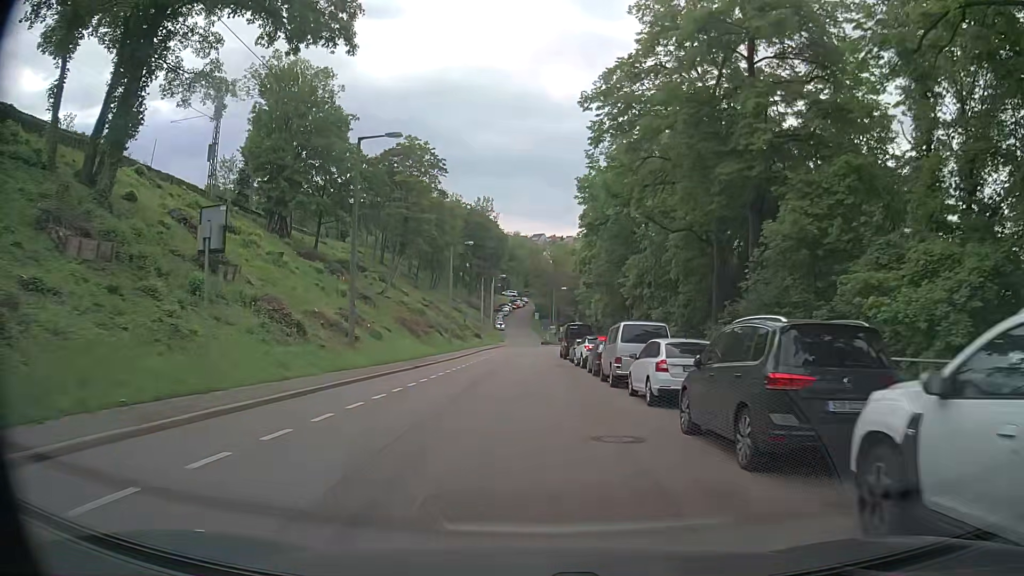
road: secondary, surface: asphalt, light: Day
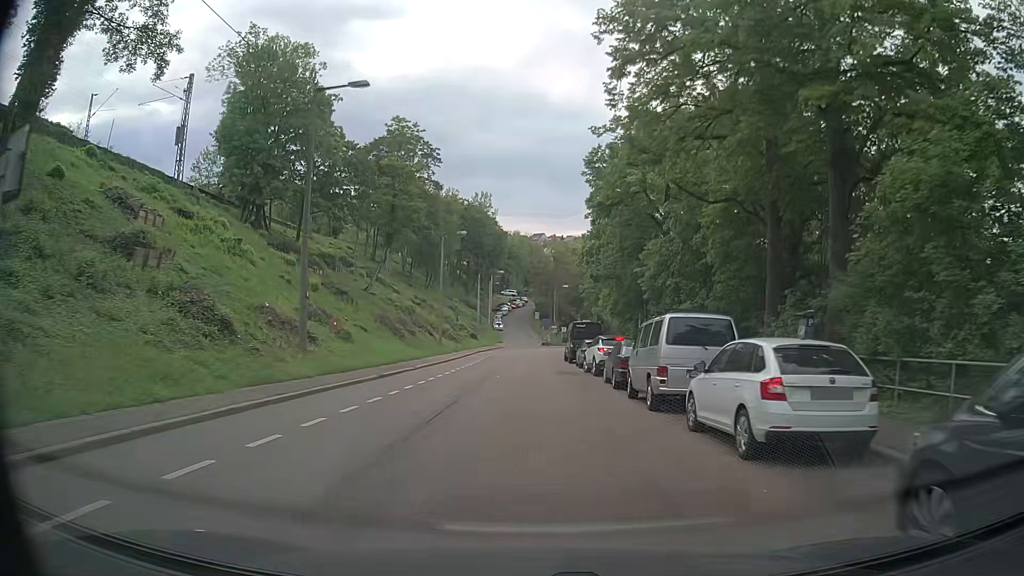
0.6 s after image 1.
(0.0, +6.5) m; 0°
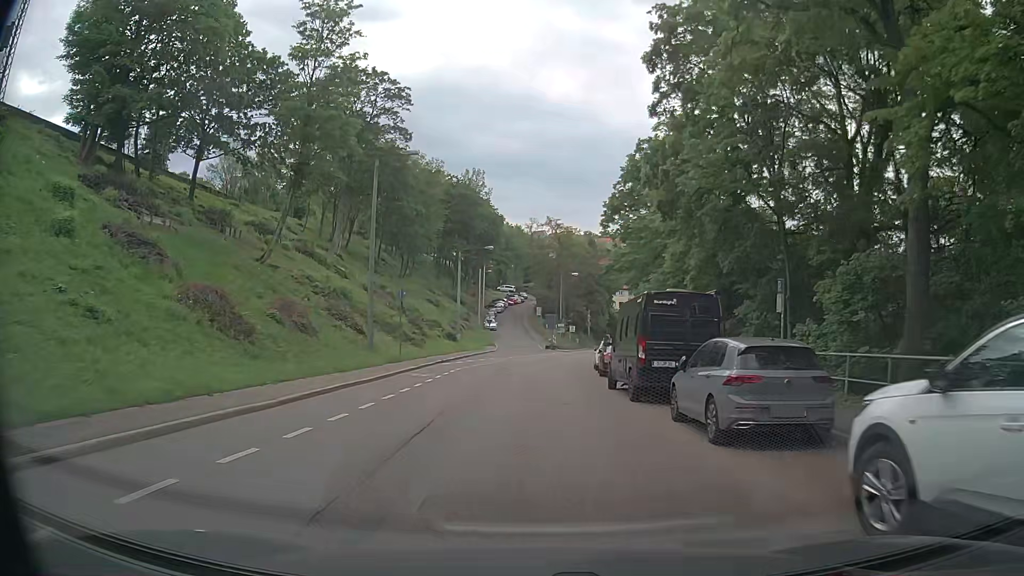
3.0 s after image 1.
(0.0, +25.0) m; 0°
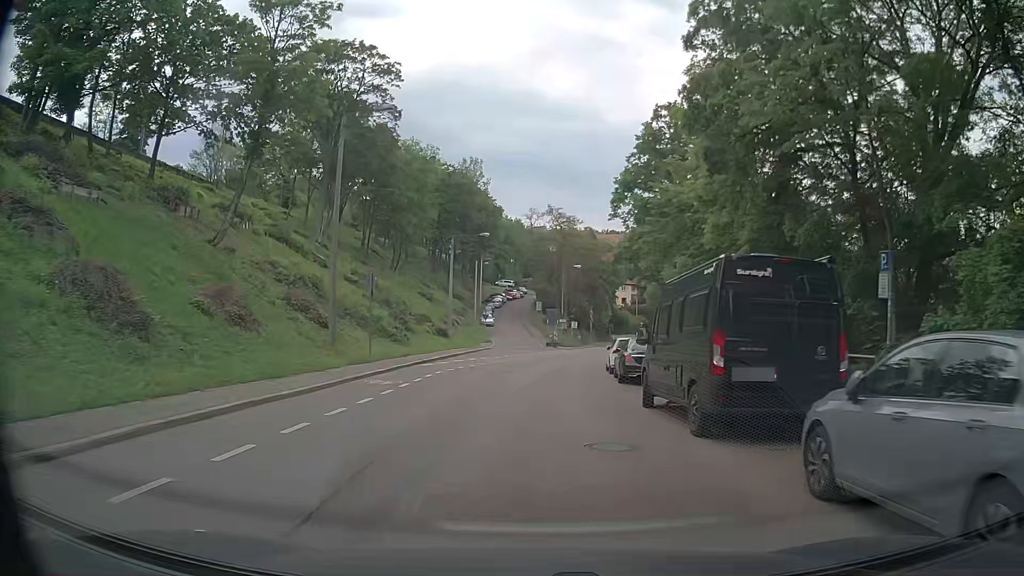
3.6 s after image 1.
(0.0, +6.1) m; 0°
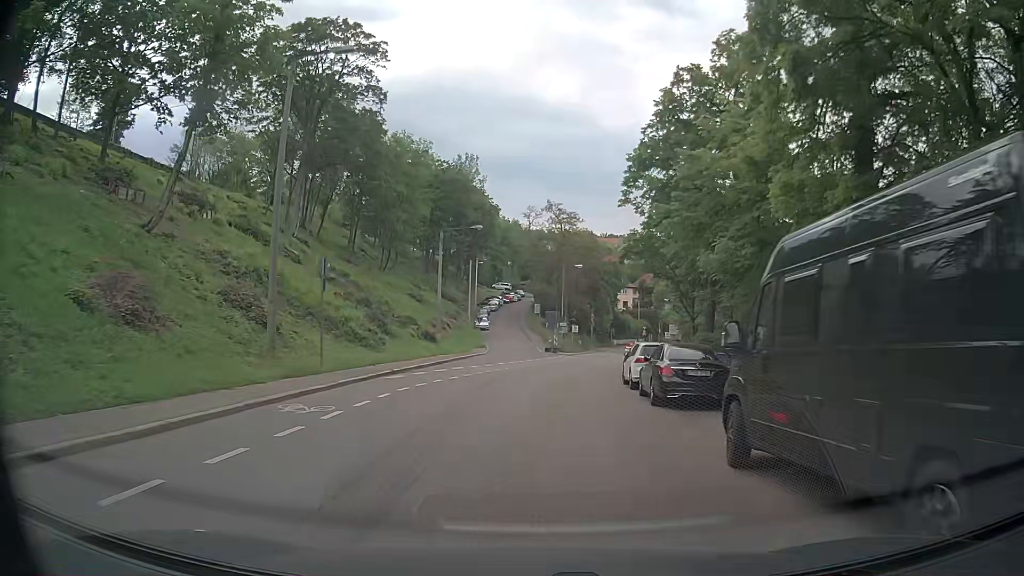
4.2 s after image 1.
(0.0, +6.1) m; +1°
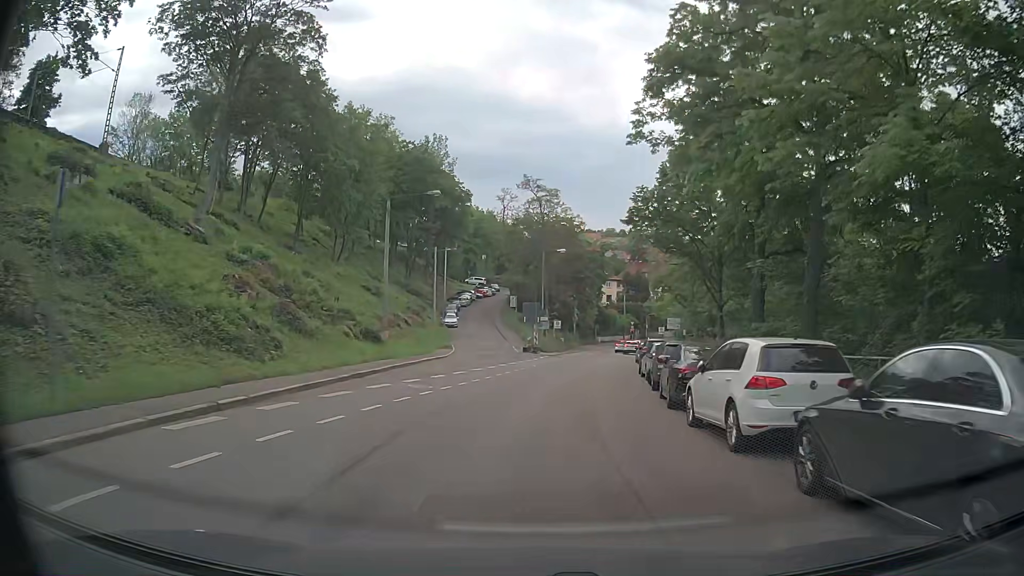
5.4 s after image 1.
(0.0, +12.2) m; +1°
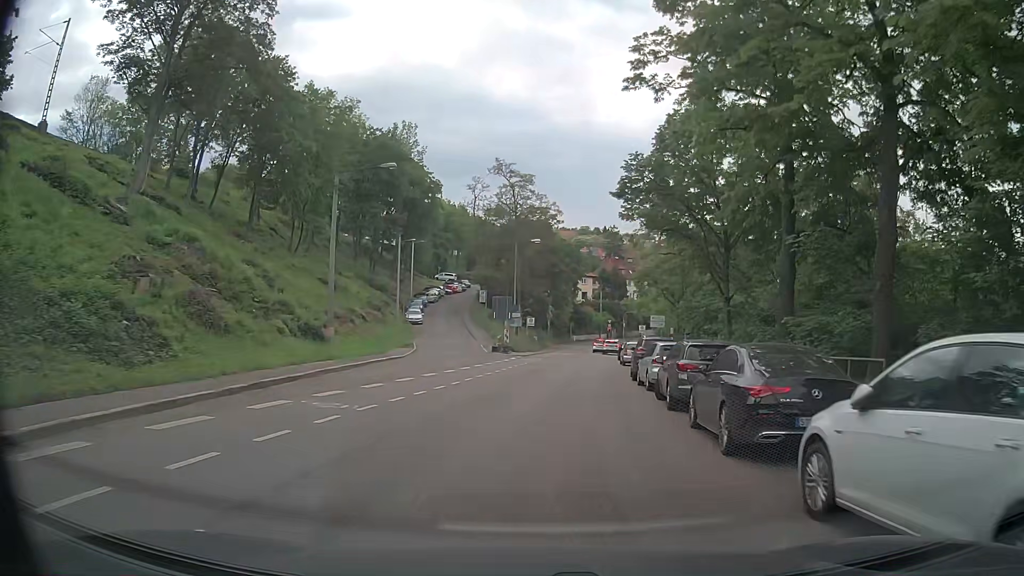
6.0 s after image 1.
(+0.1, +6.1) m; +3°
